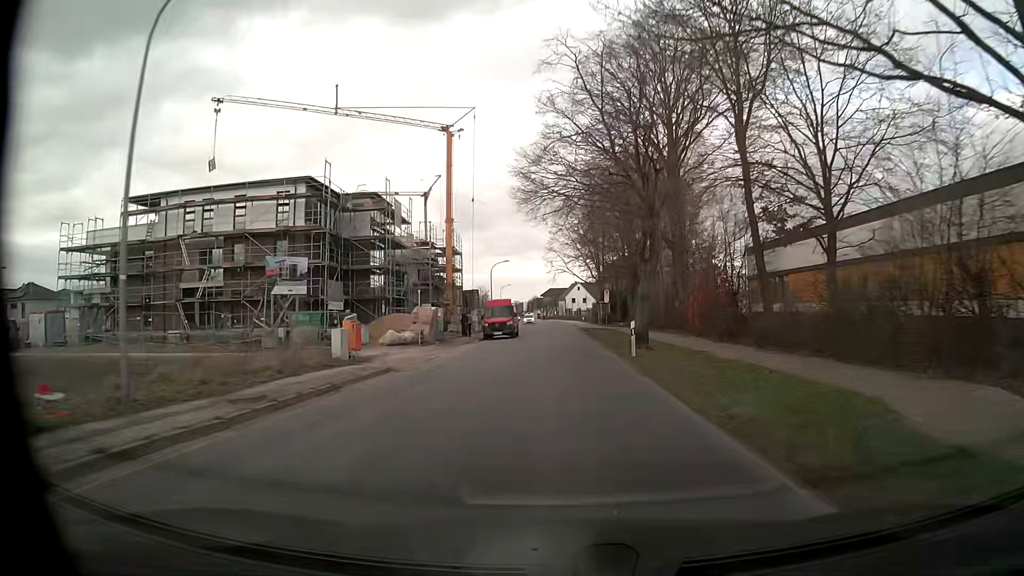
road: unclassified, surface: asphalt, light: Day
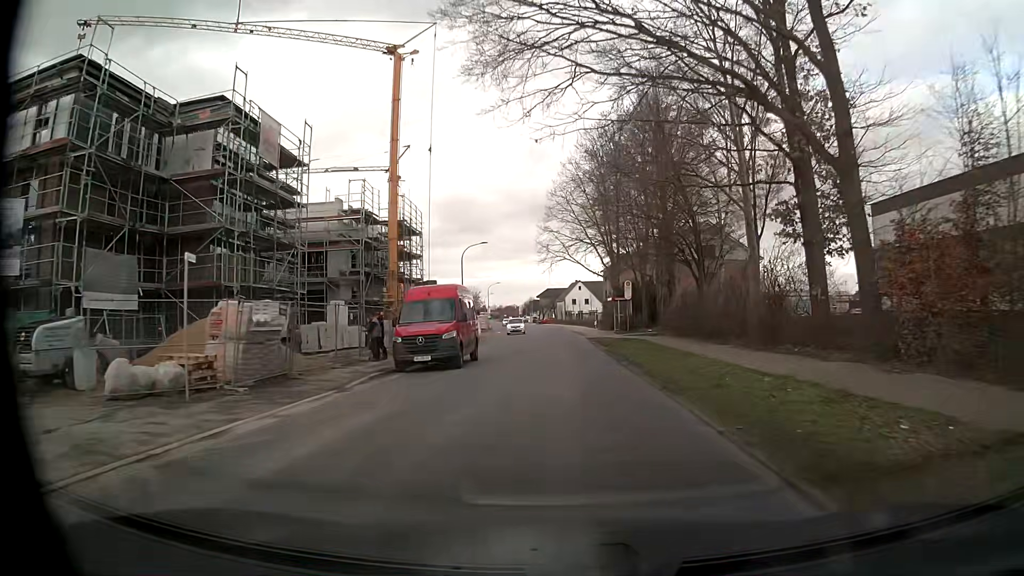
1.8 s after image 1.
(+0.1, +23.3) m; 0°
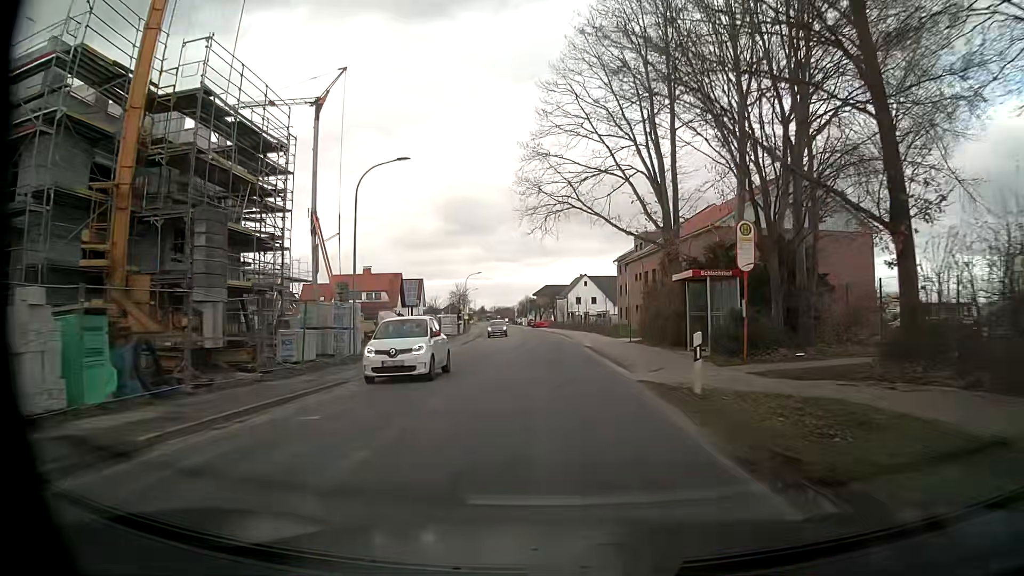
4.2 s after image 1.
(0.0, +30.9) m; 0°
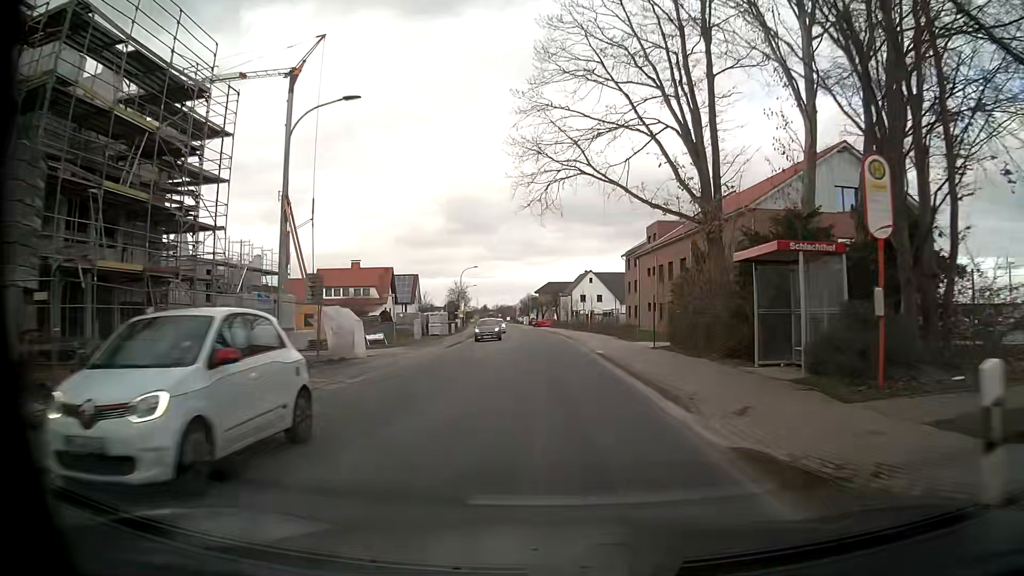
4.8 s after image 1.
(0.0, +7.8) m; 0°
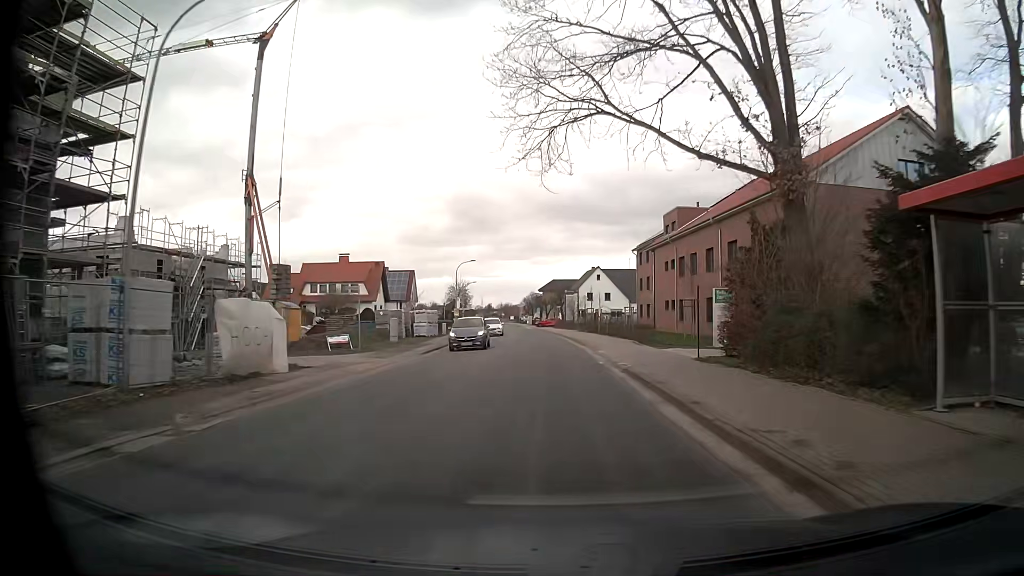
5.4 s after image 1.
(-0.1, +7.9) m; 0°
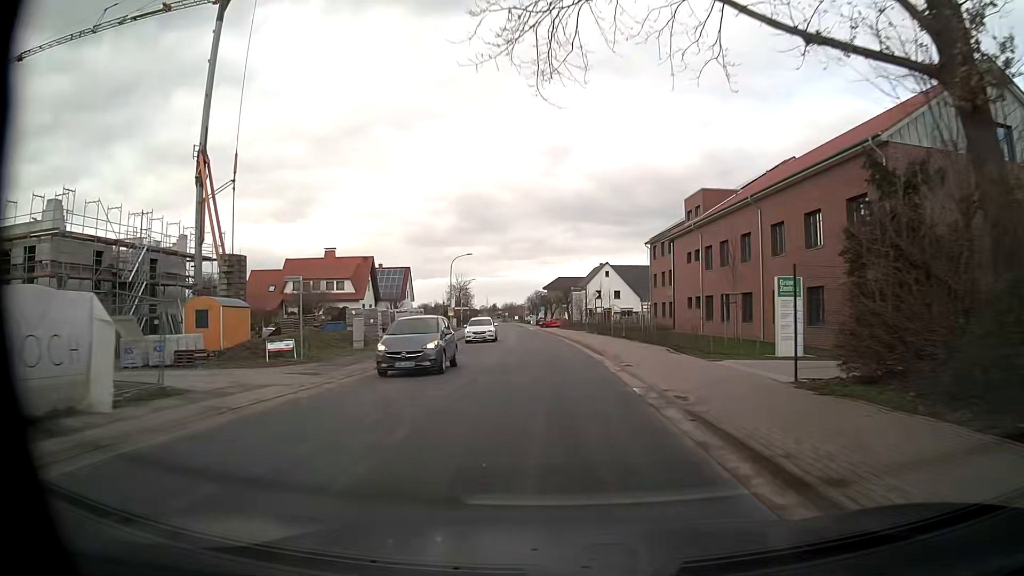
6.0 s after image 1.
(-0.1, +7.9) m; -1°
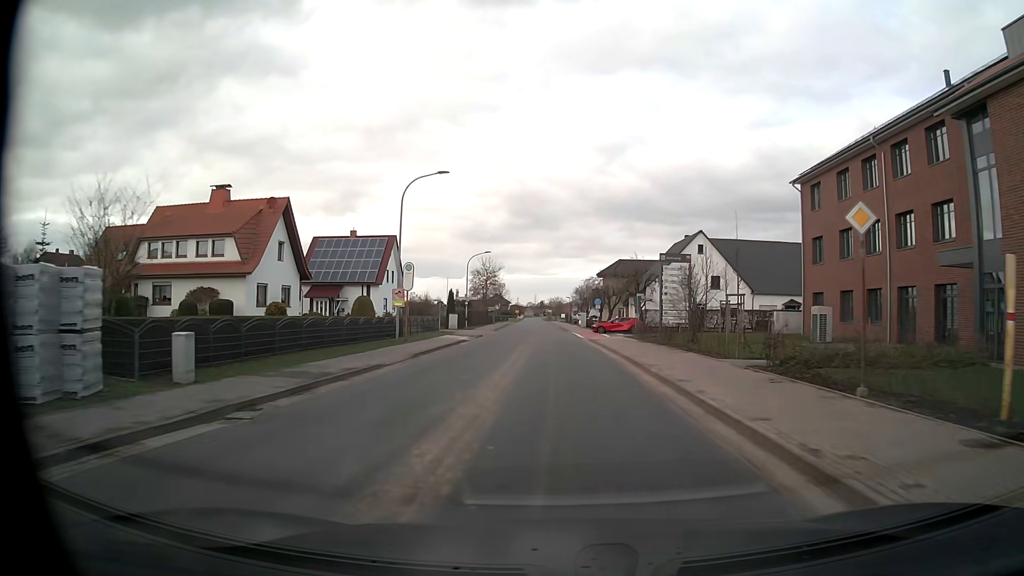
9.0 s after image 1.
(-1.4, +39.0) m; -4°
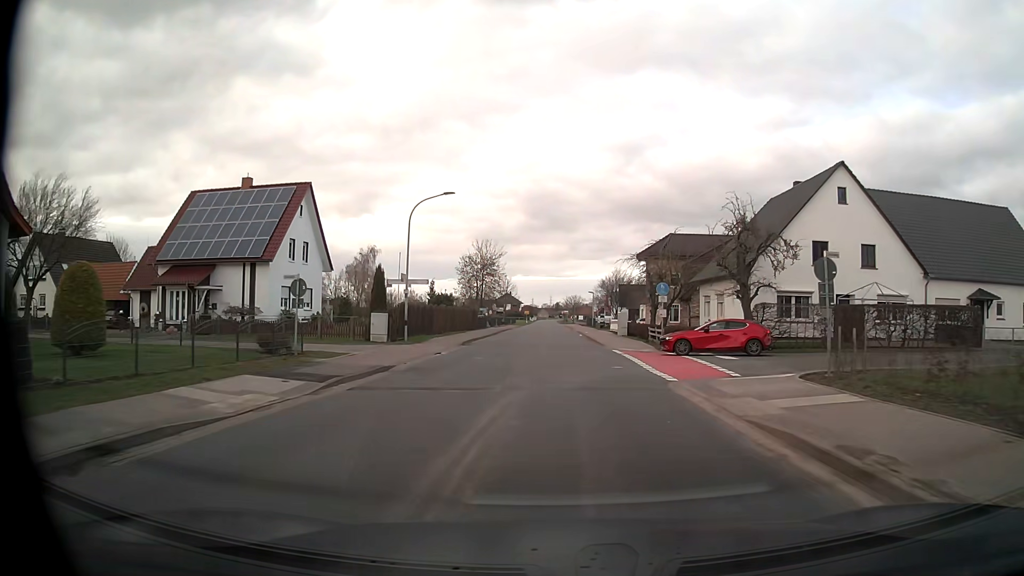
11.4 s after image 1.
(-0.5, +31.3) m; -1°
(0, +10) (0, +20) (0, +30) (0, +40) (0, +50) (0, +60) (0, +70) (0, +80) (-1, +90) (-1, +100) m
